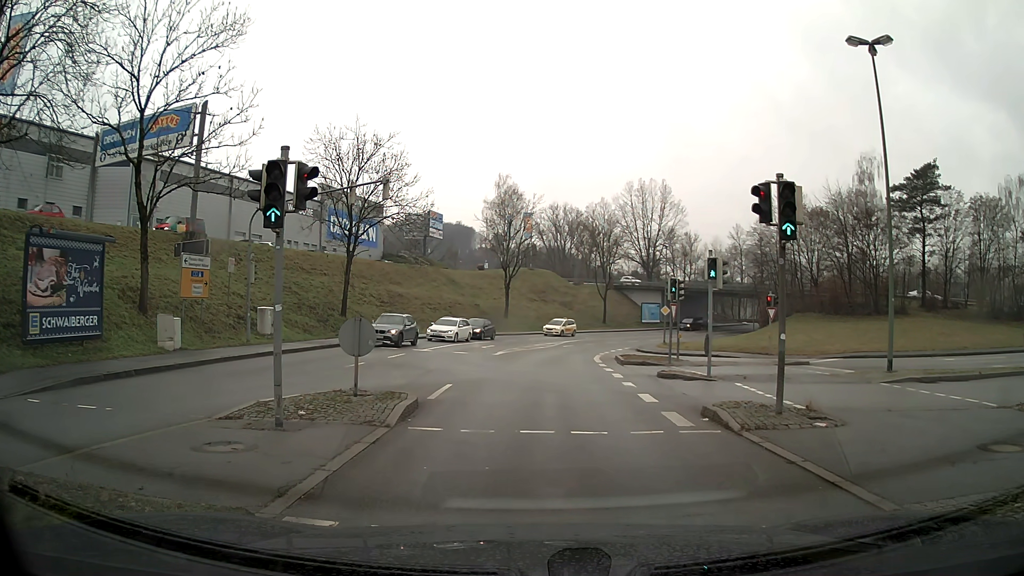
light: Day
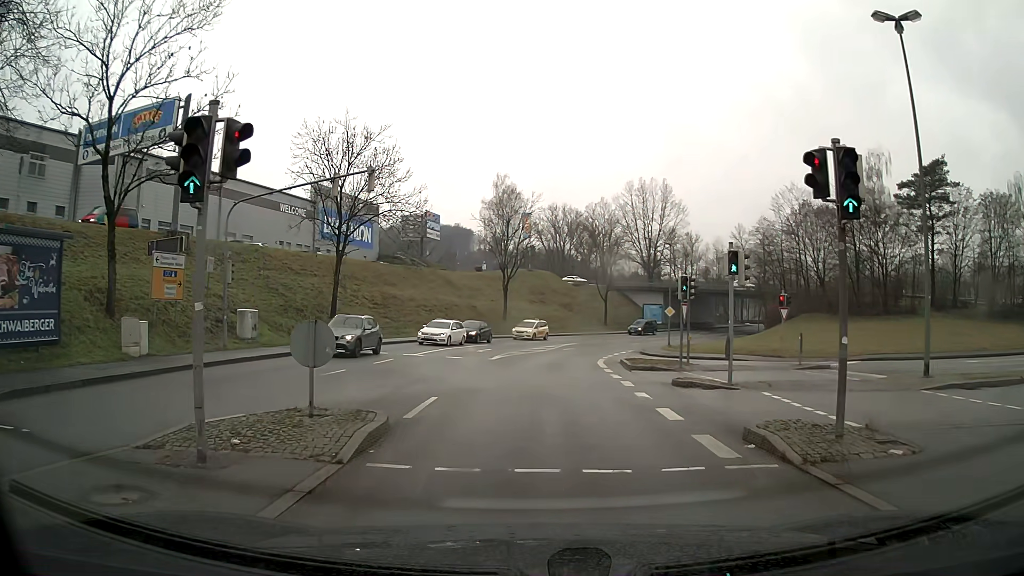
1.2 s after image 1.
(+0.1, +2.5) m; +1°
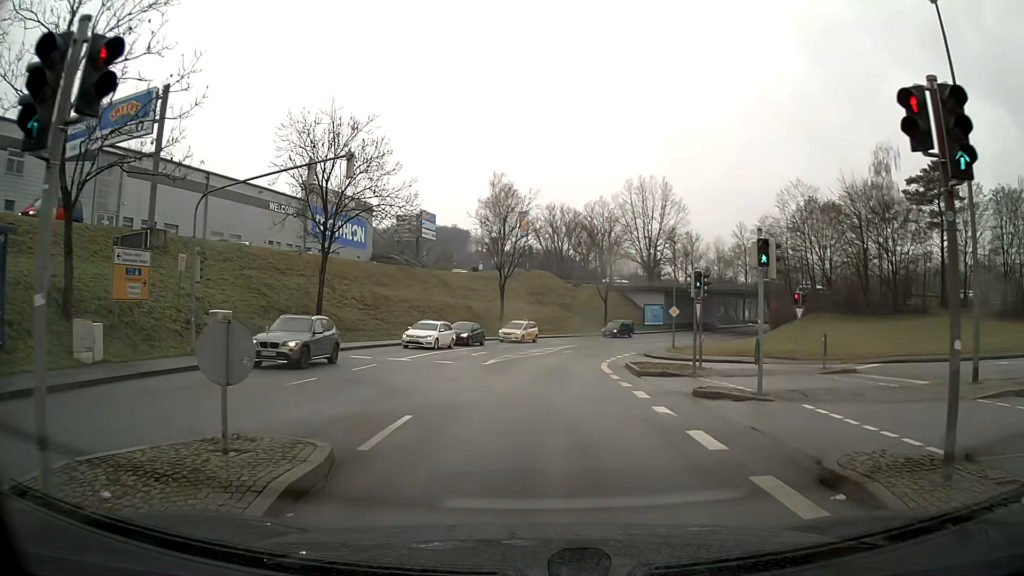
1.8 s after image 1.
(0.0, +2.7) m; 0°
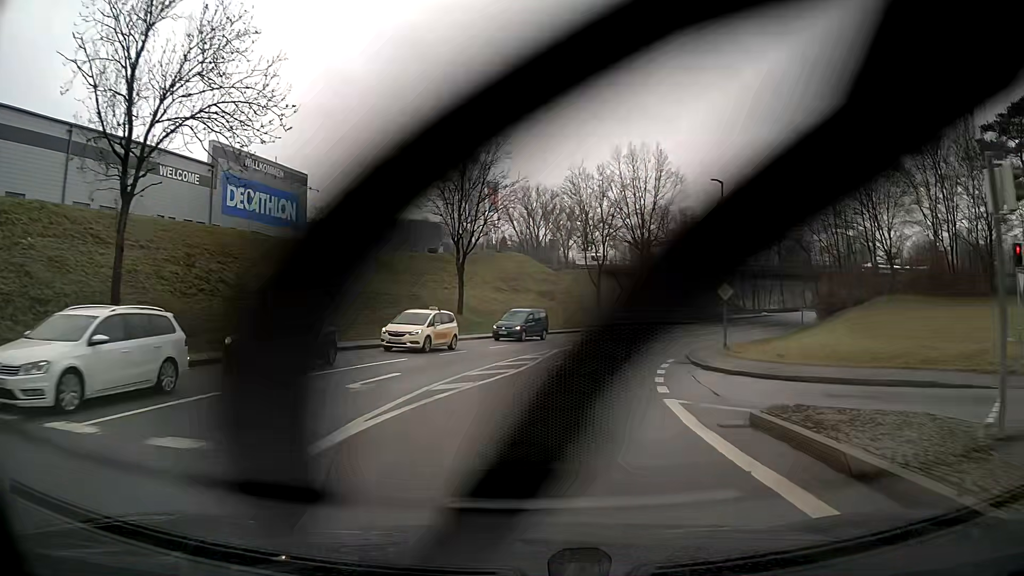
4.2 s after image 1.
(+0.5, +19.4) m; +4°
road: tertiary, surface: asphalt
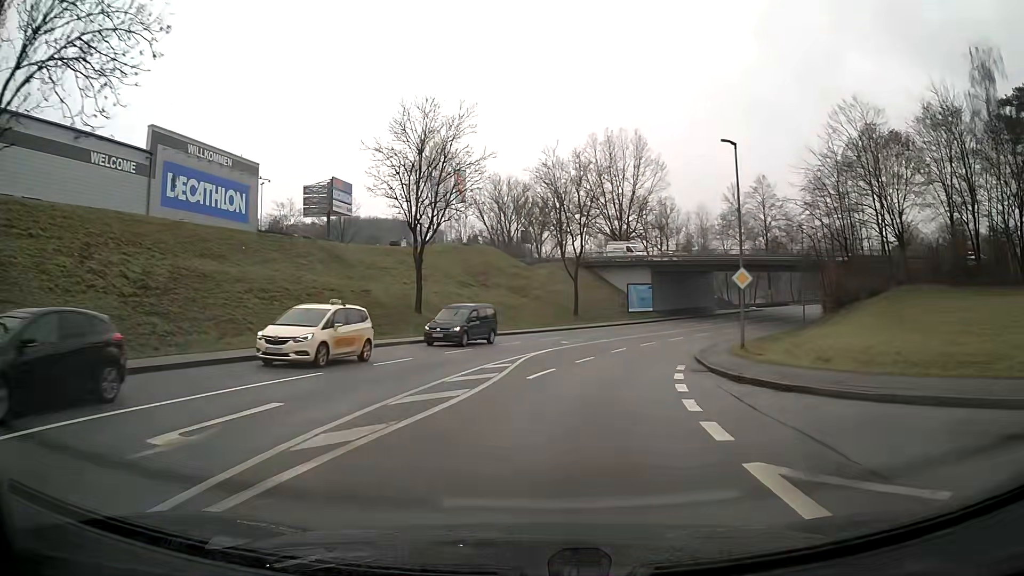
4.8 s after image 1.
(+0.1, +6.7) m; +2°
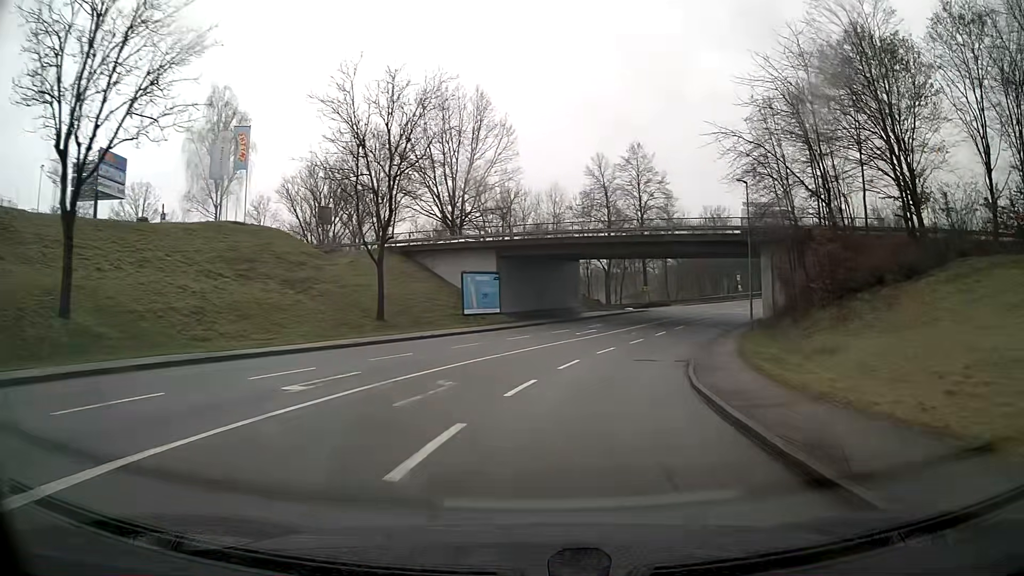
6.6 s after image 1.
(+2.4, +22.1) m; +14°
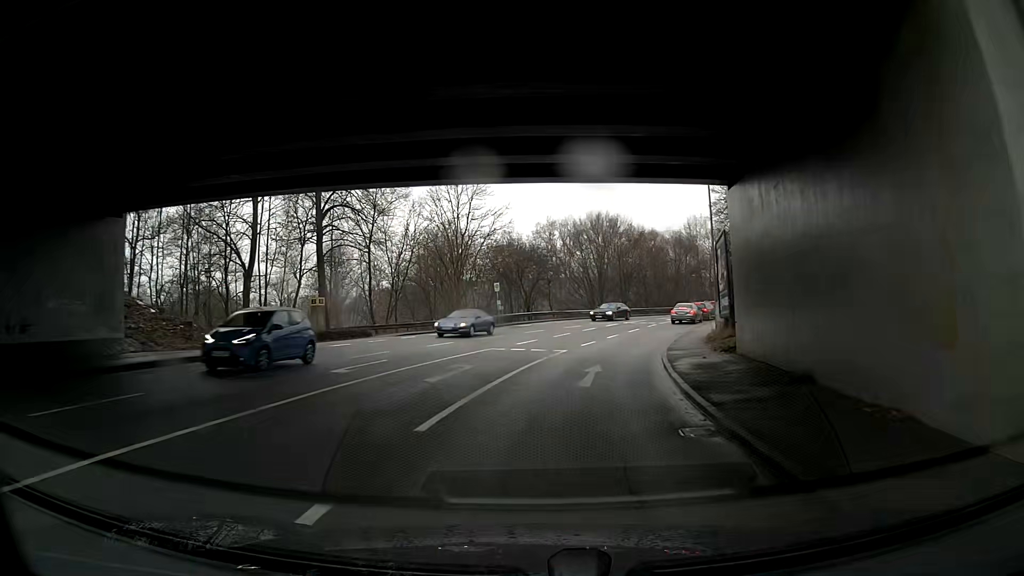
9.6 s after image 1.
(+8.4, +38.7) m; +20°
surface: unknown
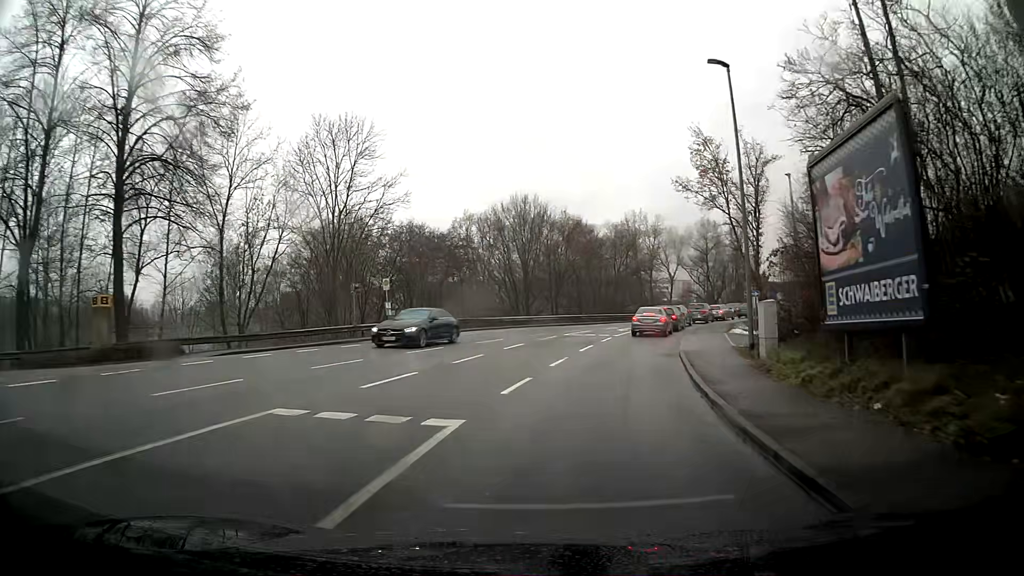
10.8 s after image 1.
(+0.5, +14.3) m; +5°
